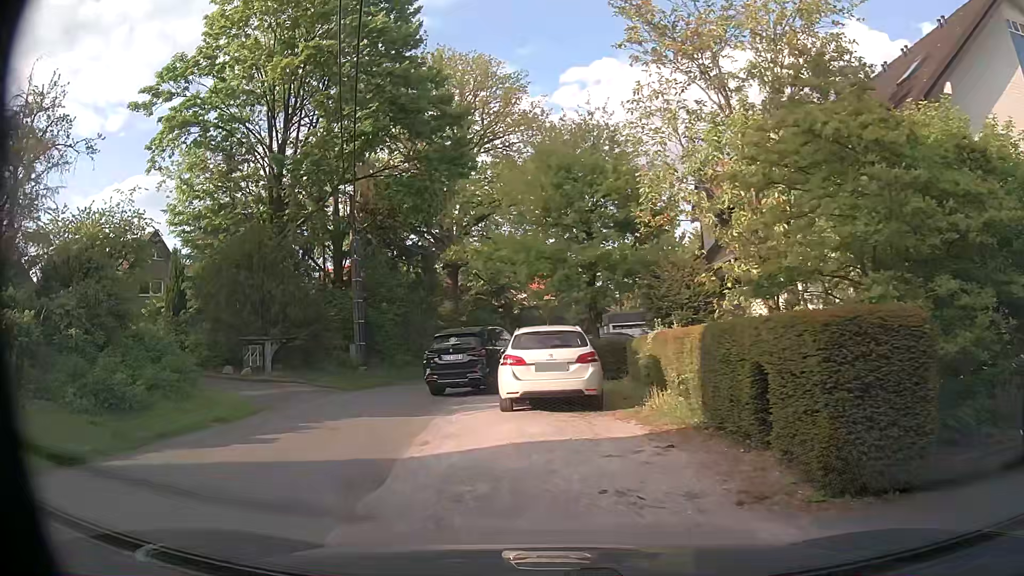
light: Day
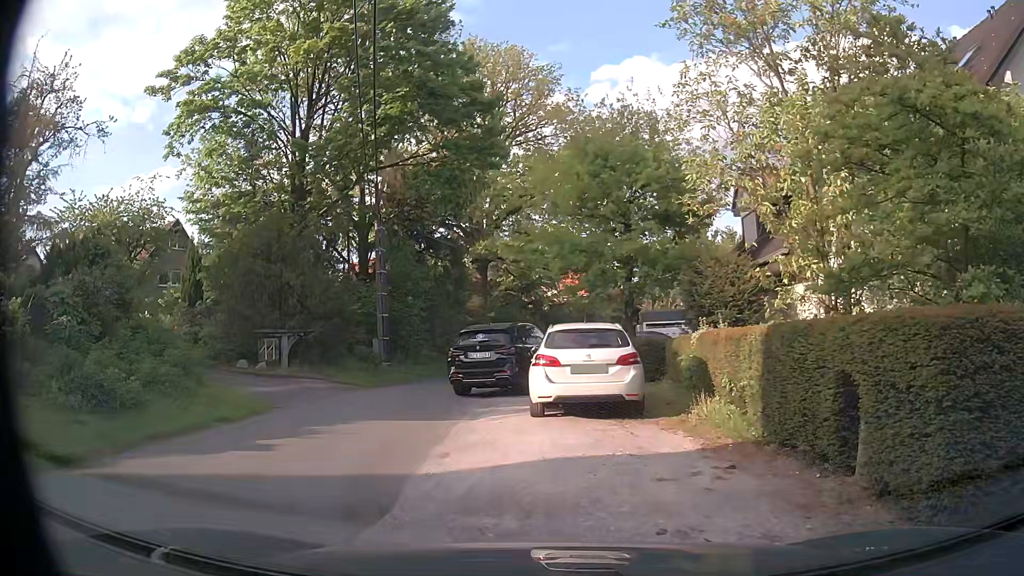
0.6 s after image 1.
(0.0, +1.0) m; -2°
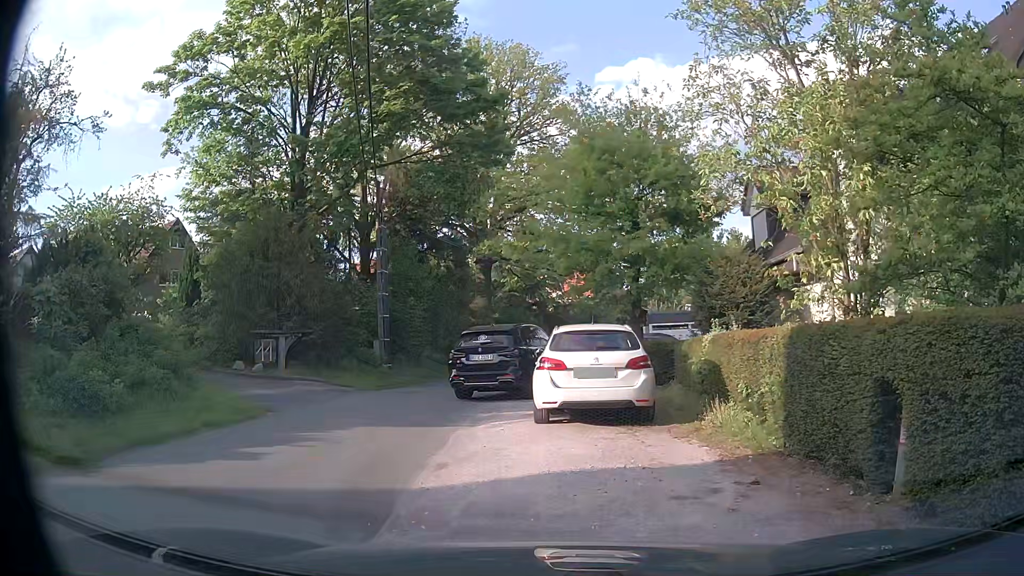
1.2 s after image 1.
(0.0, +0.5) m; 0°
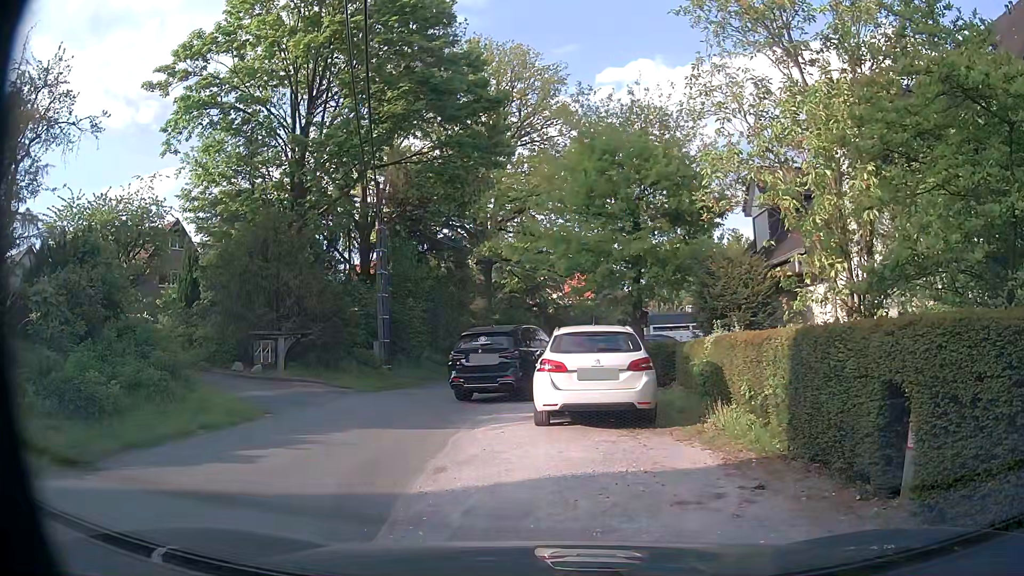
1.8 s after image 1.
(0.0, +0.2) m; 0°
